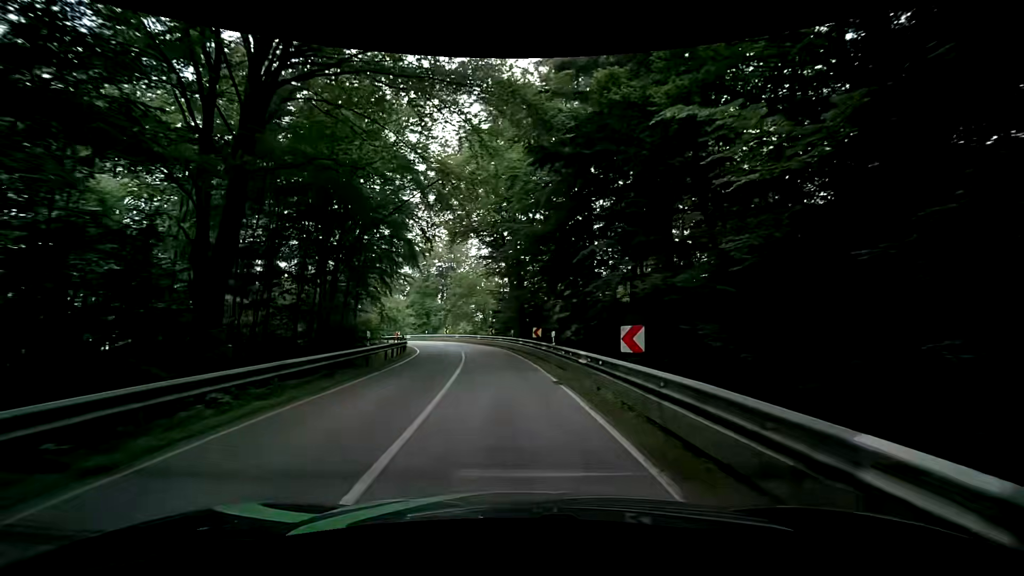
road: secondary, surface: asphalt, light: Day
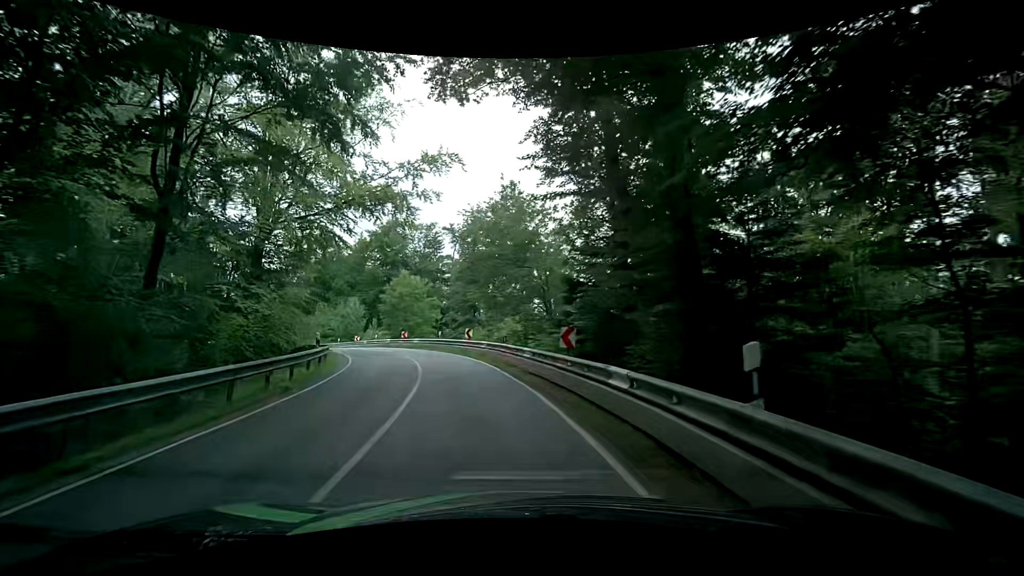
(-1.9, +29.3) m; -8°
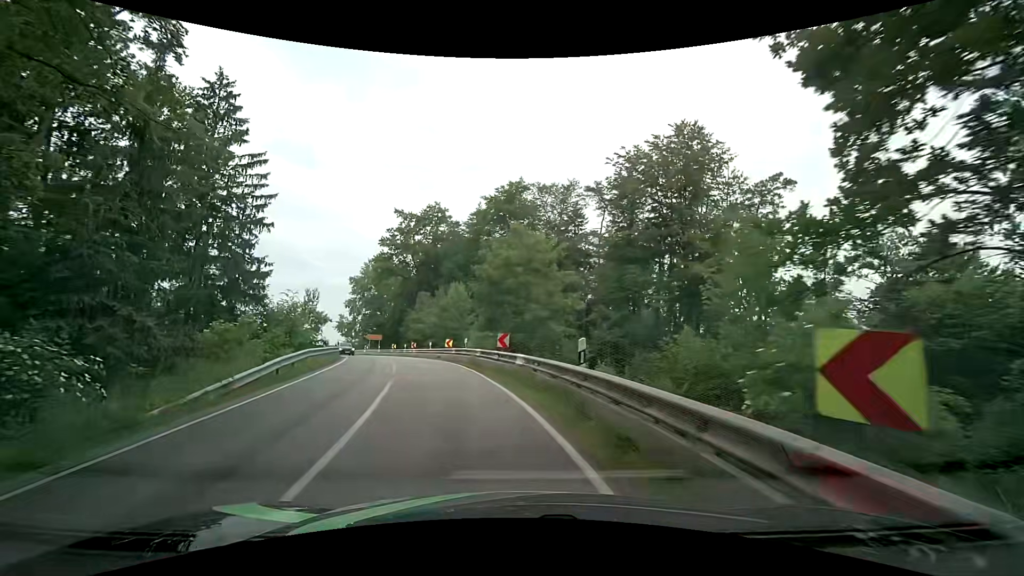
(-3.4, +24.4) m; -17°
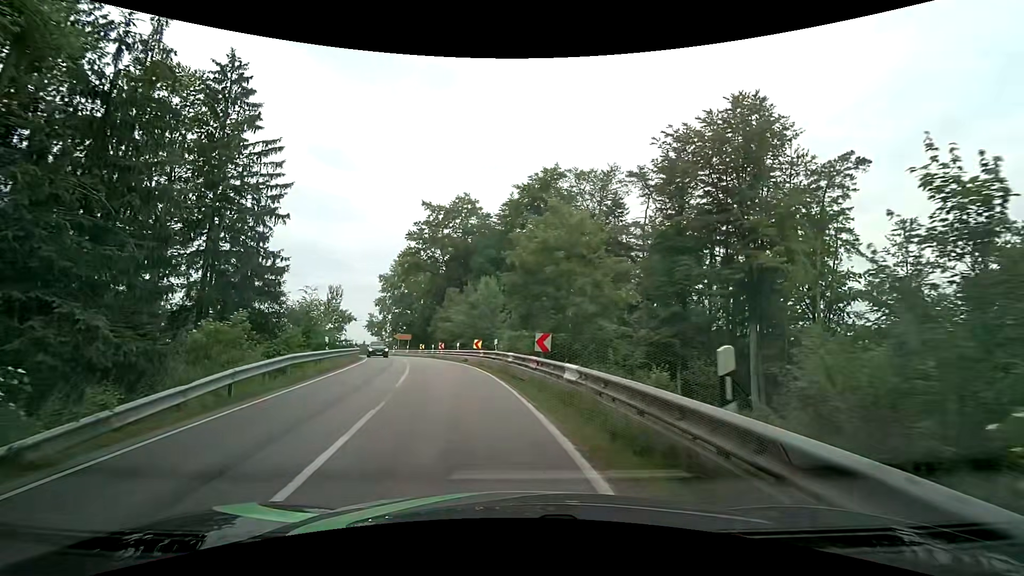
(-0.2, +4.7) m; -3°
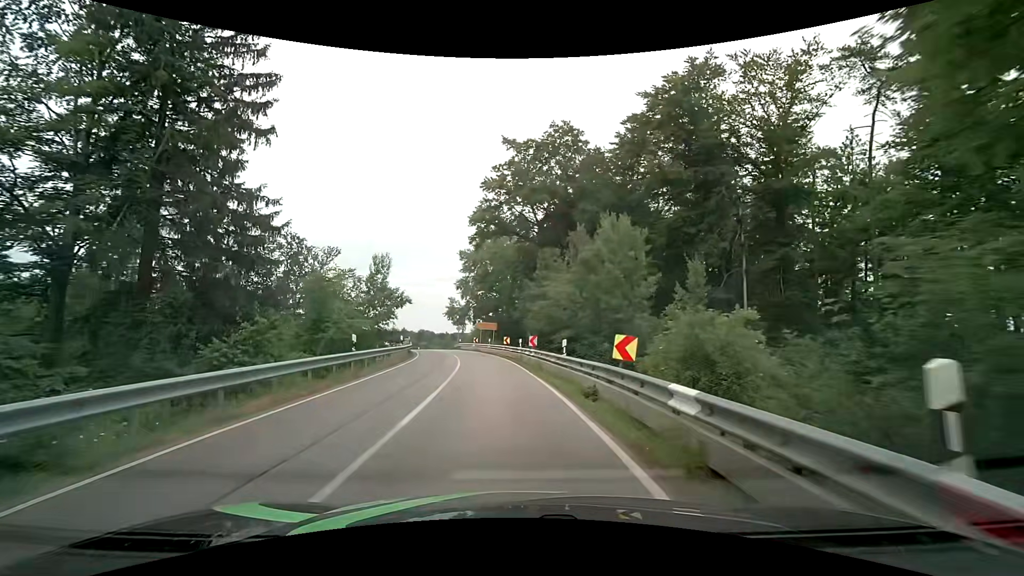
(-2.4, +19.3) m; -13°
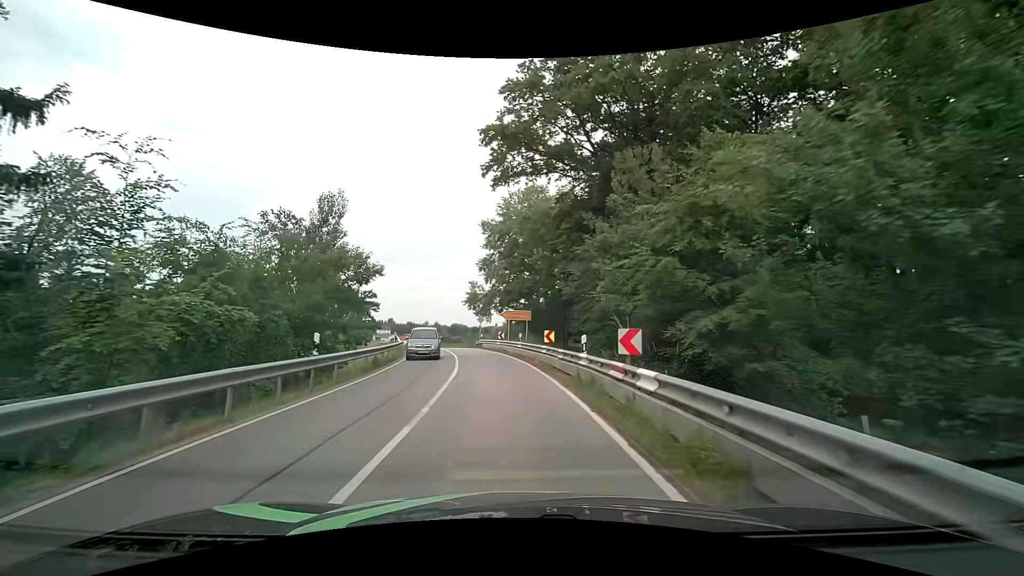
(-0.4, +16.6) m; -3°
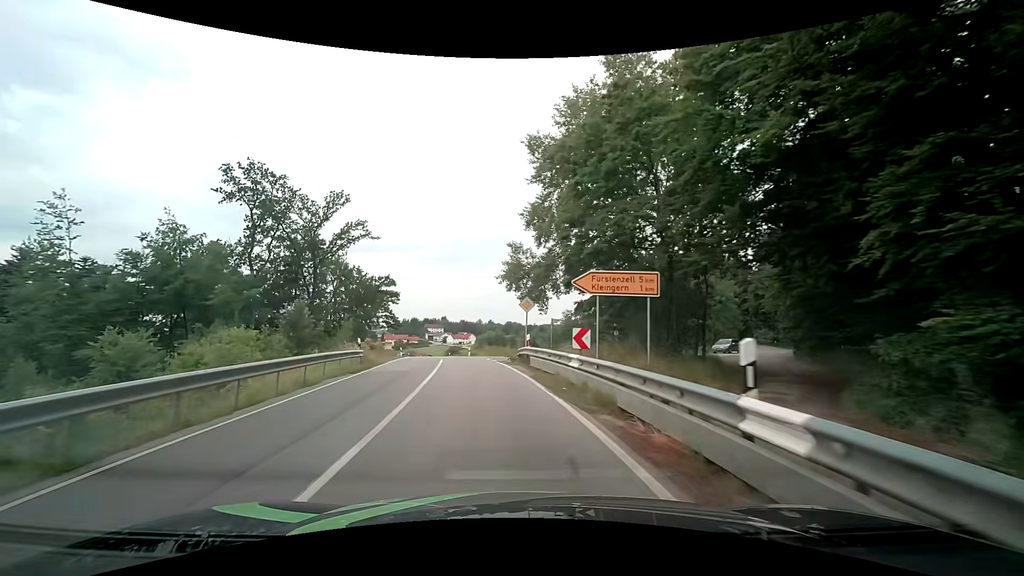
(-1.3, +25.5) m; -7°
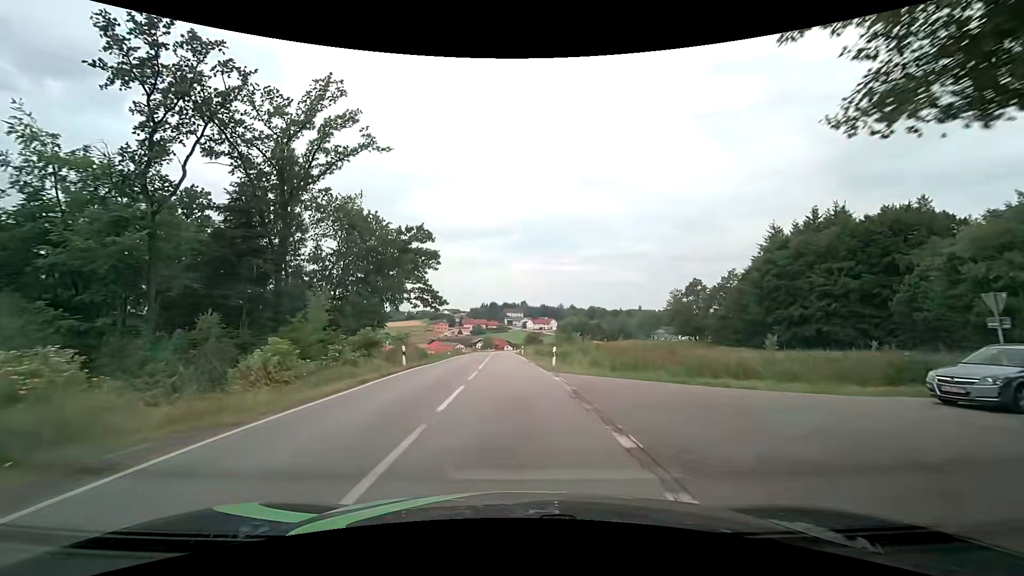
(-2.6, +29.0) m; -9°
(0, +10) (0, +20) (-1, +30) (-1, +40) (-2, +50) (-2, +60) (-2, +70) (-2, +80) (-3, +90) (-3, +100) m
